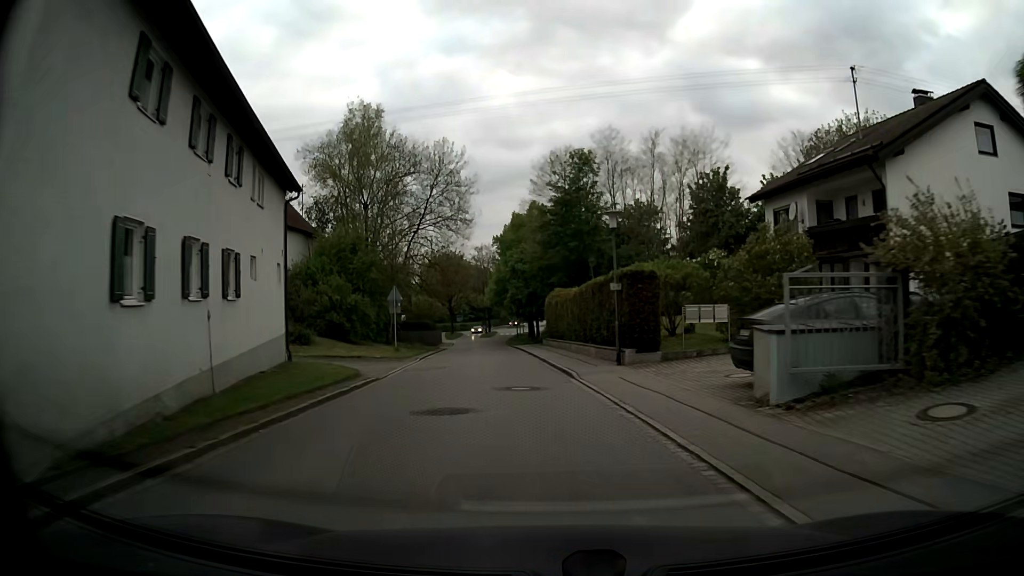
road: tertiary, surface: asphalt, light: Day
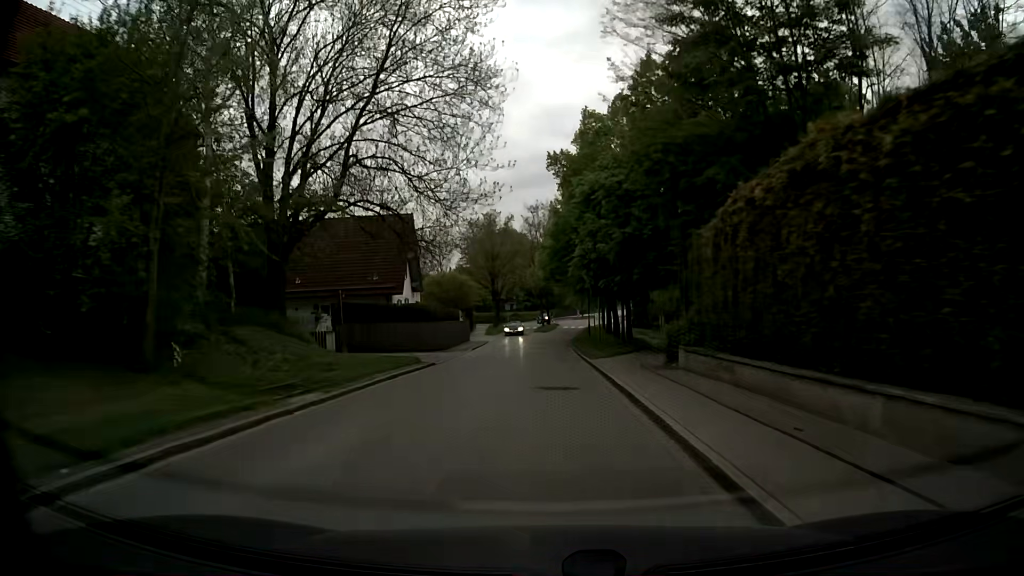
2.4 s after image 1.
(-1.9, +31.8) m; -6°
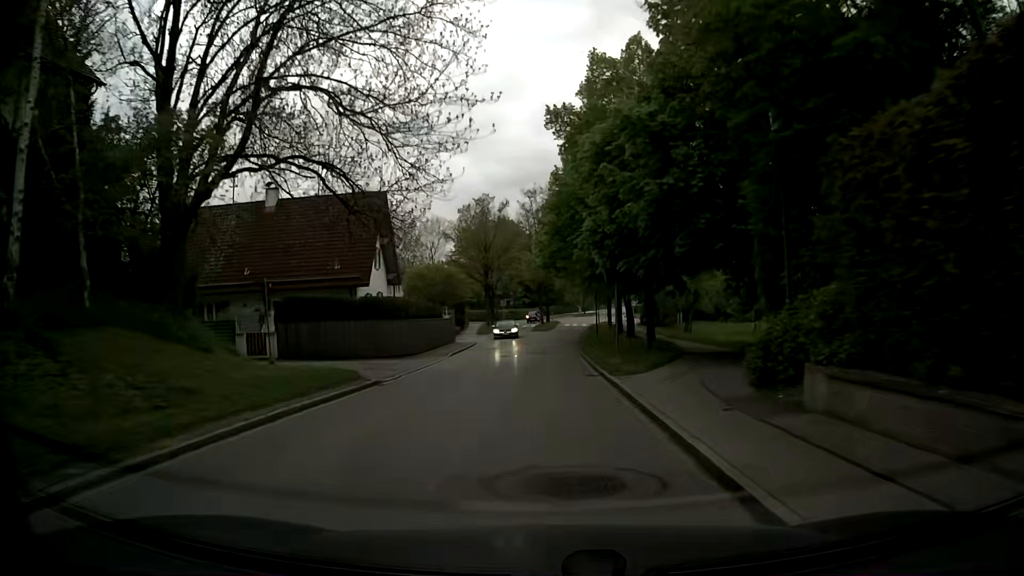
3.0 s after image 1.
(0.0, +8.3) m; 0°
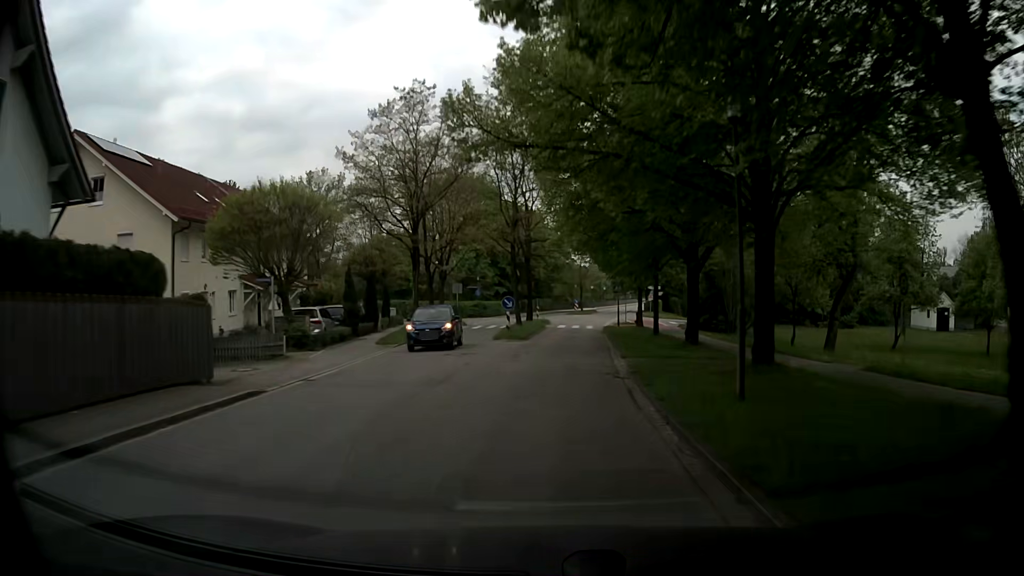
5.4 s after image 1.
(+0.1, +33.7) m; +1°
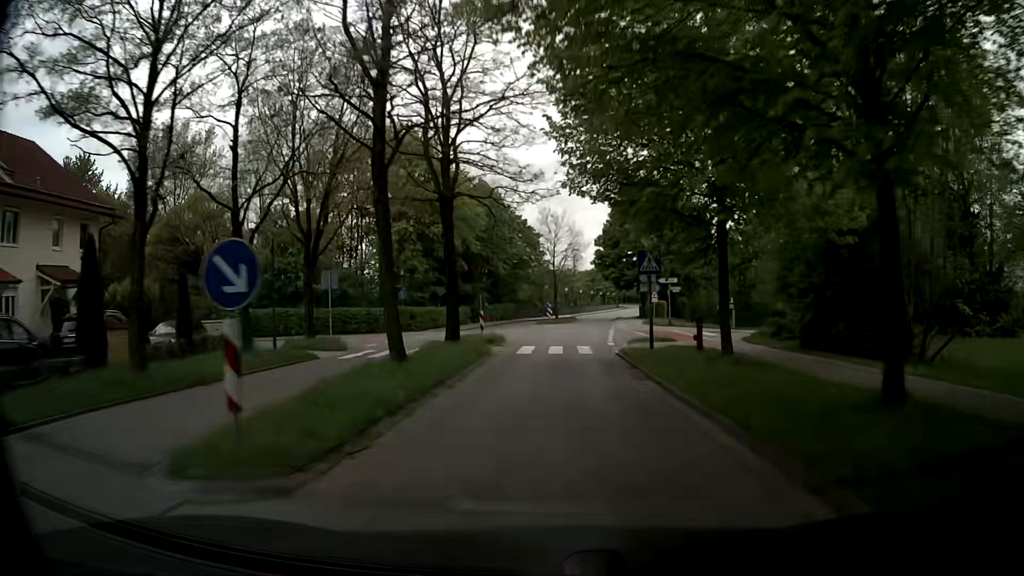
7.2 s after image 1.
(+0.6, +24.9) m; +3°
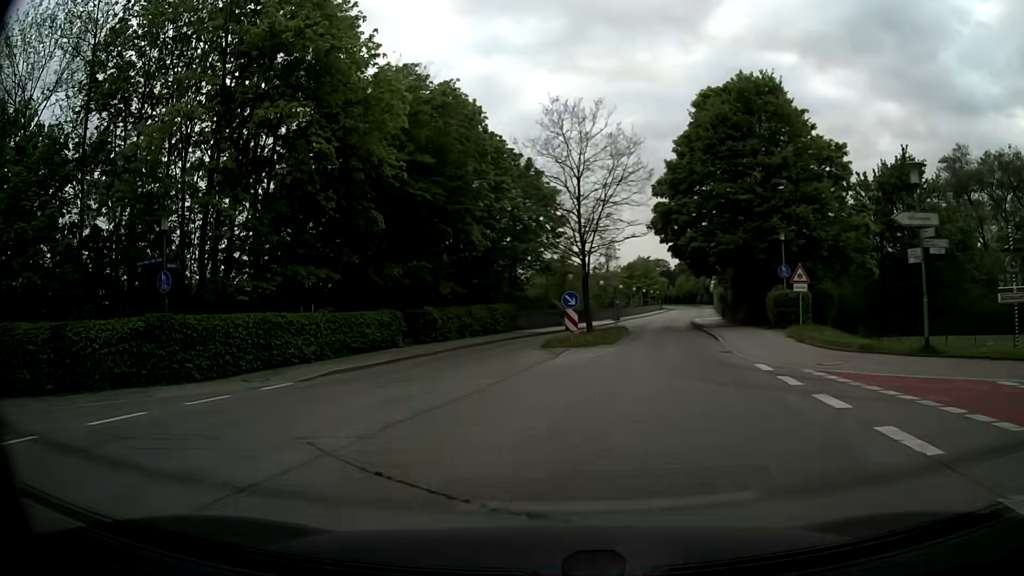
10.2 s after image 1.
(+0.9, +32.1) m; -1°
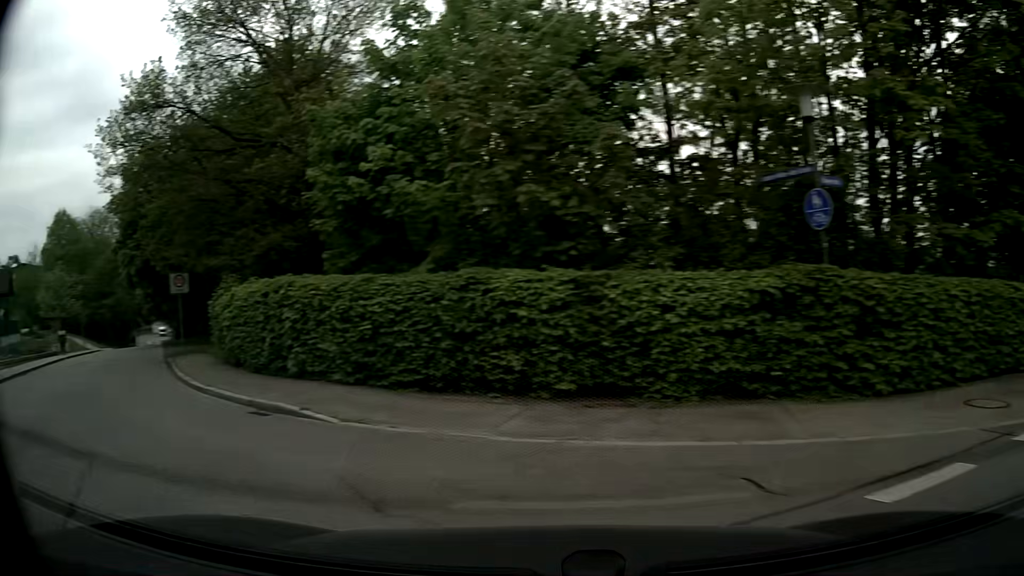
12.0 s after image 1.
(-3.3, +8.0) m; -55°
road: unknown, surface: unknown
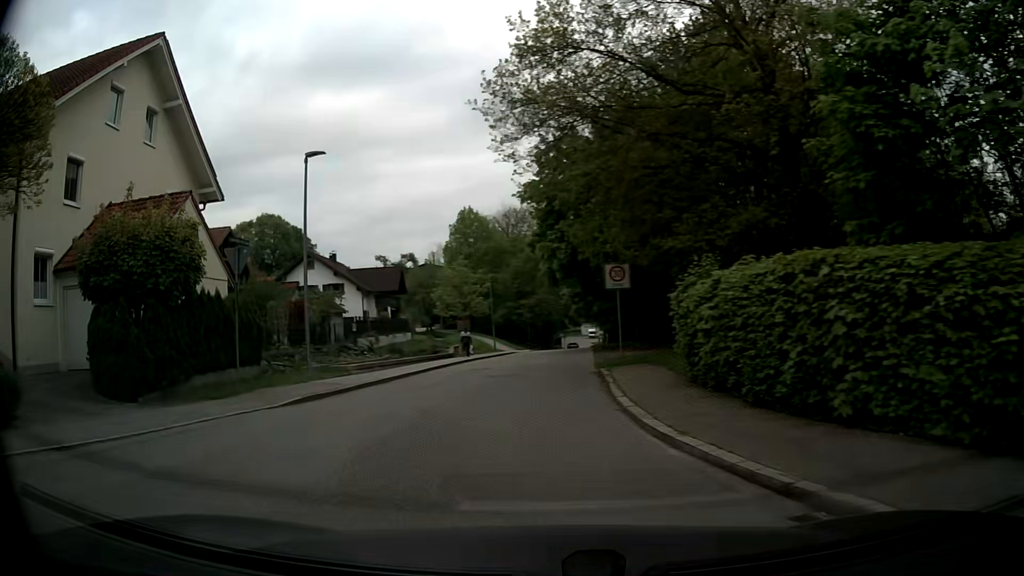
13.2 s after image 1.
(-2.1, +5.1) m; -38°
